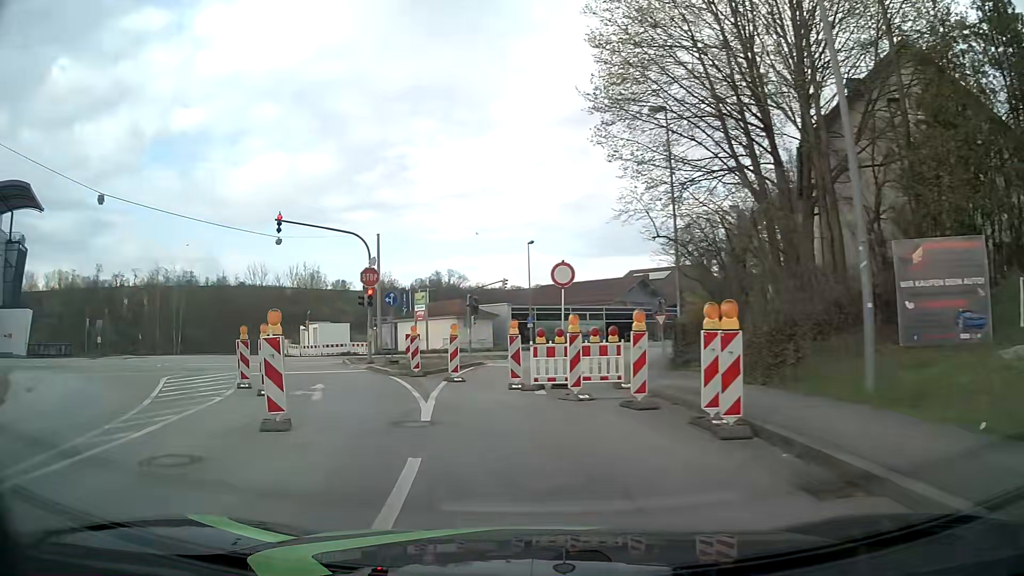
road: tertiary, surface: asphalt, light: Day
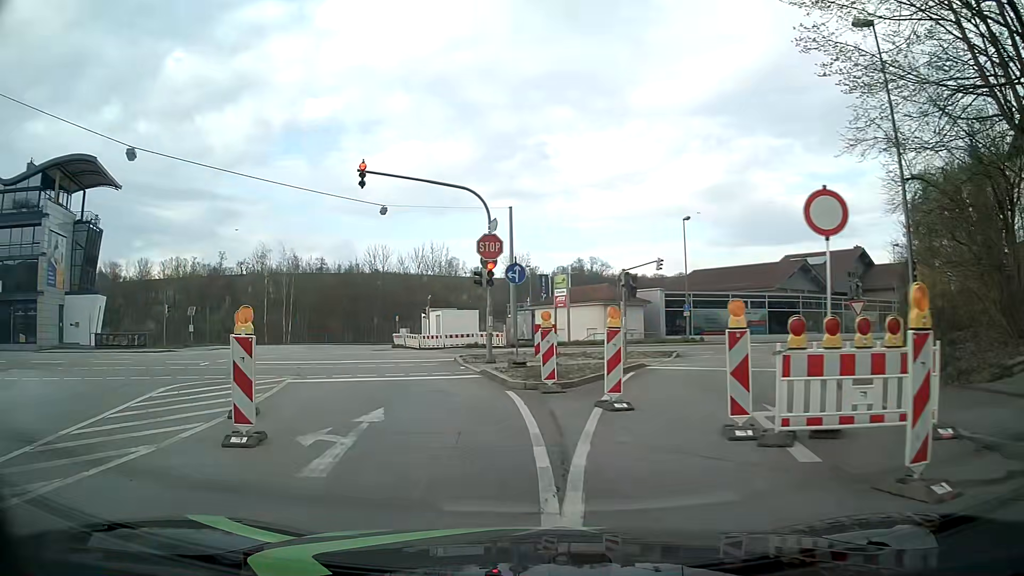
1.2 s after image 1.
(-0.8, +7.8) m; -13°
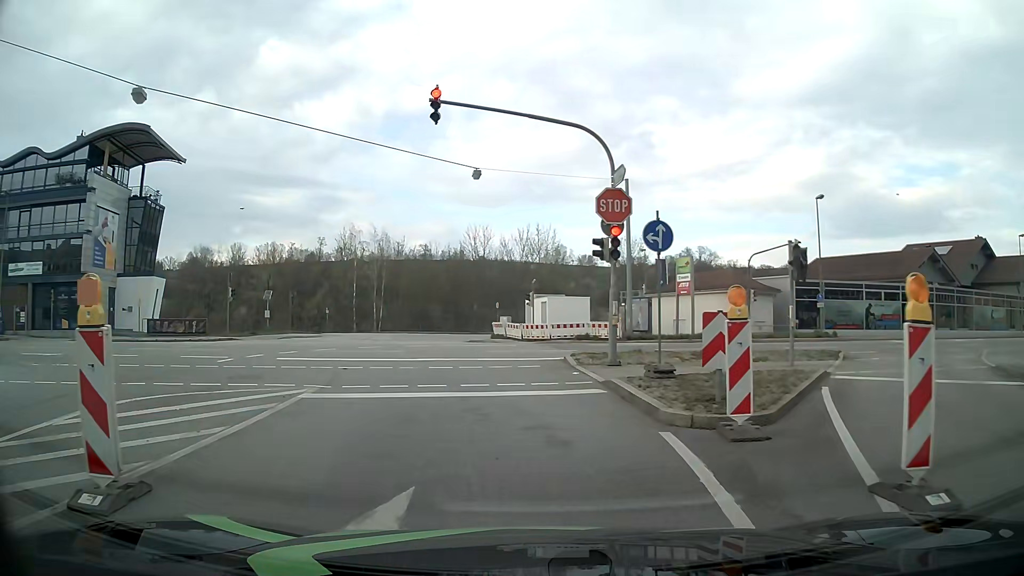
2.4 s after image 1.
(-0.4, +6.1) m; -9°
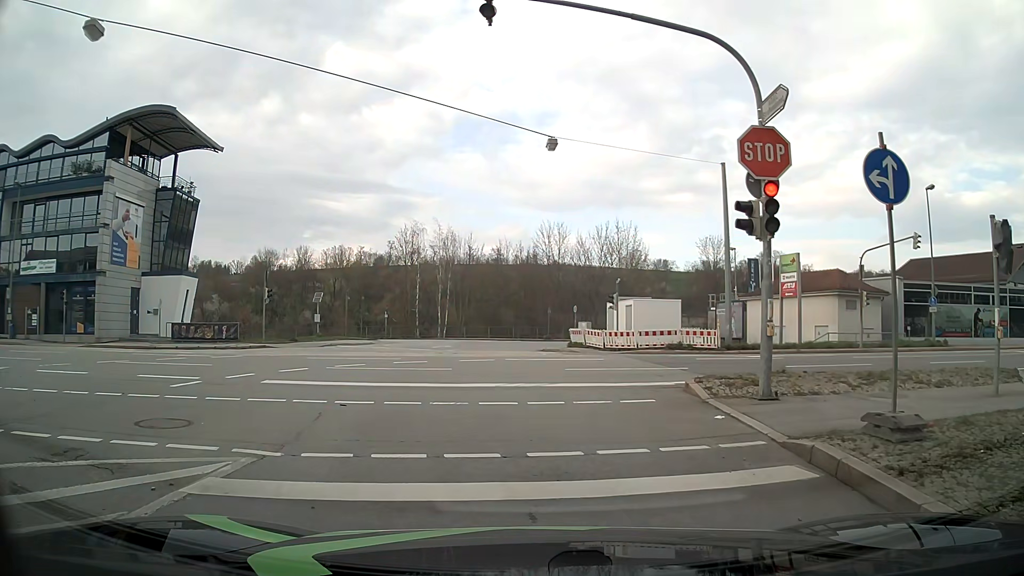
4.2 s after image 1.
(-0.3, +5.7) m; -7°
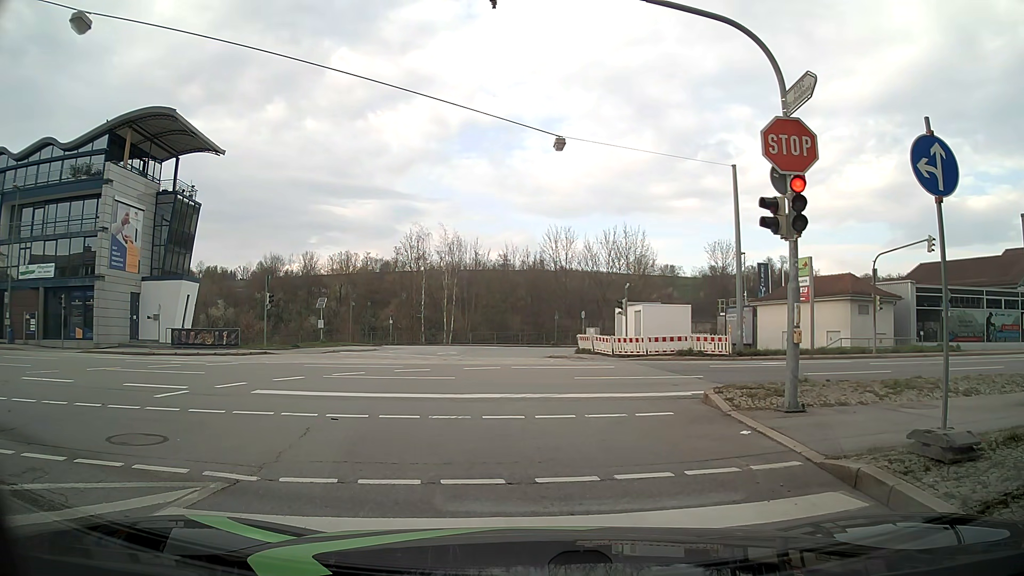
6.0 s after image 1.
(0.0, +0.8) m; 0°
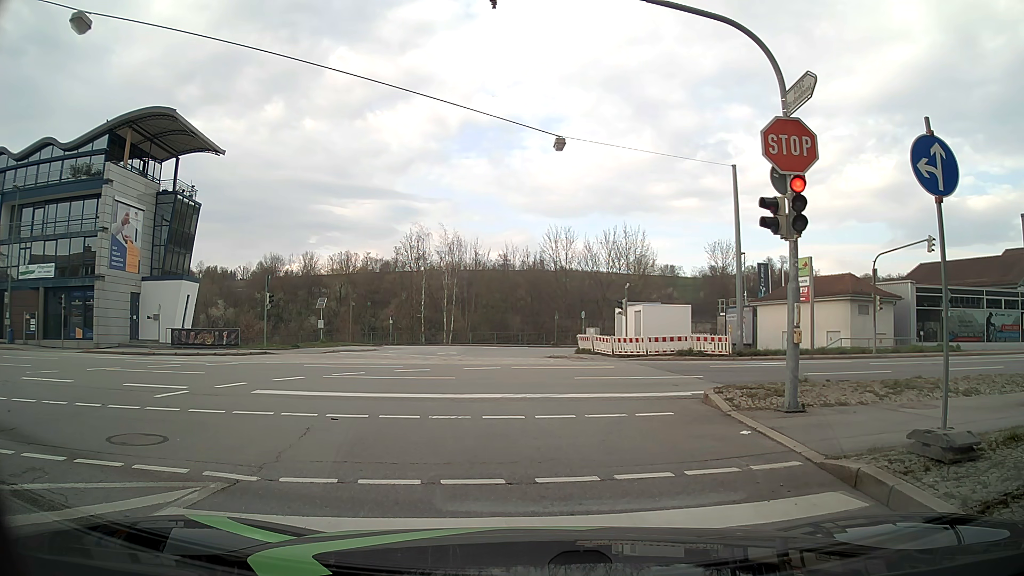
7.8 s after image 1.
(0.0, 0.0) m; 0°
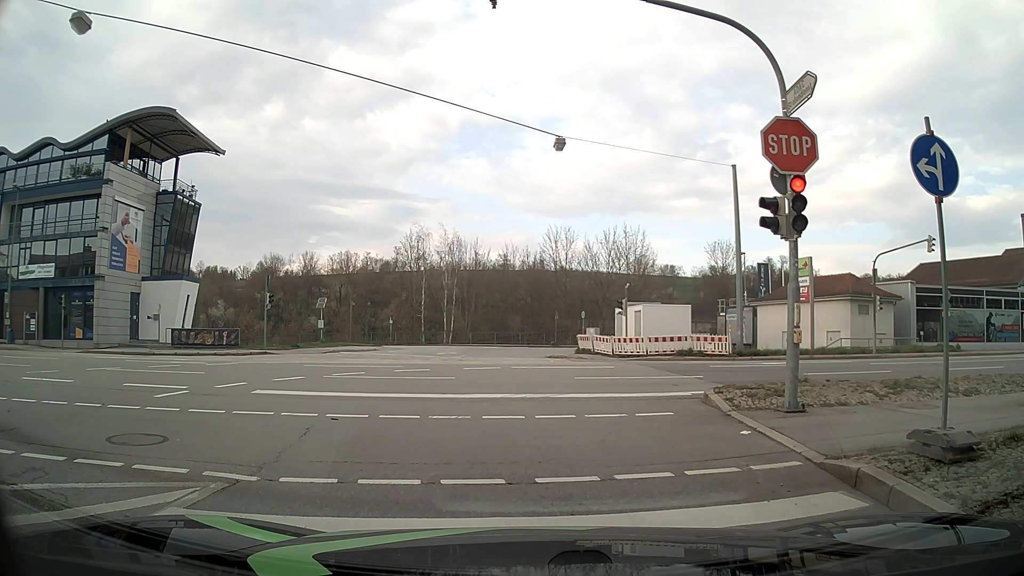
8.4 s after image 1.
(0.0, 0.0) m; 0°
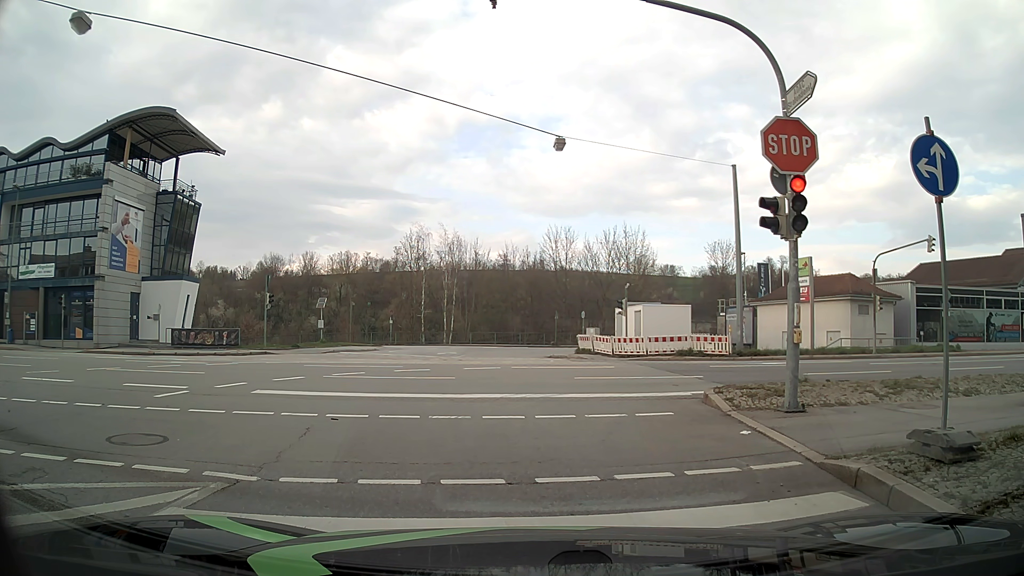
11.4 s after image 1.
(0.0, 0.0) m; 0°
(-1, +10) (-5, +19) (-13, +25) (-23, +27) (-33, +26) (-43, +26) (-53, +25) (-63, +24) (-72, +23) (-82, +22) m
